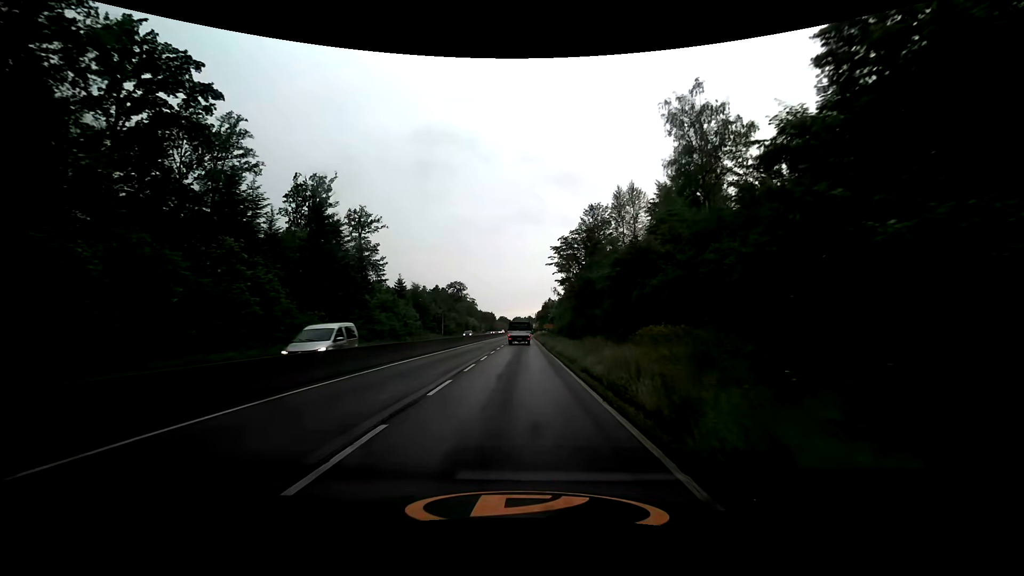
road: trunk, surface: asphalt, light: Day
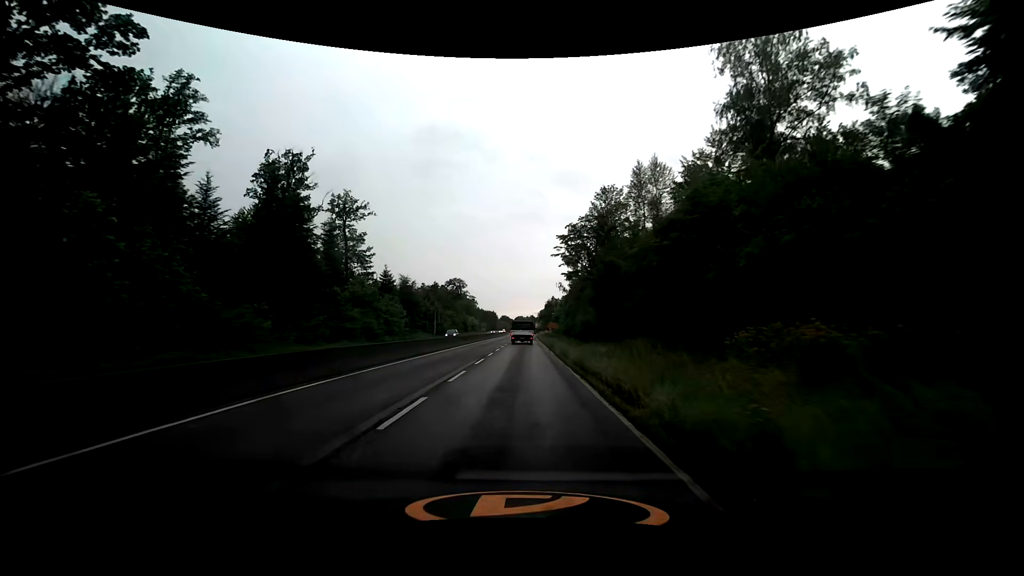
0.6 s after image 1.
(-0.1, +9.7) m; 0°
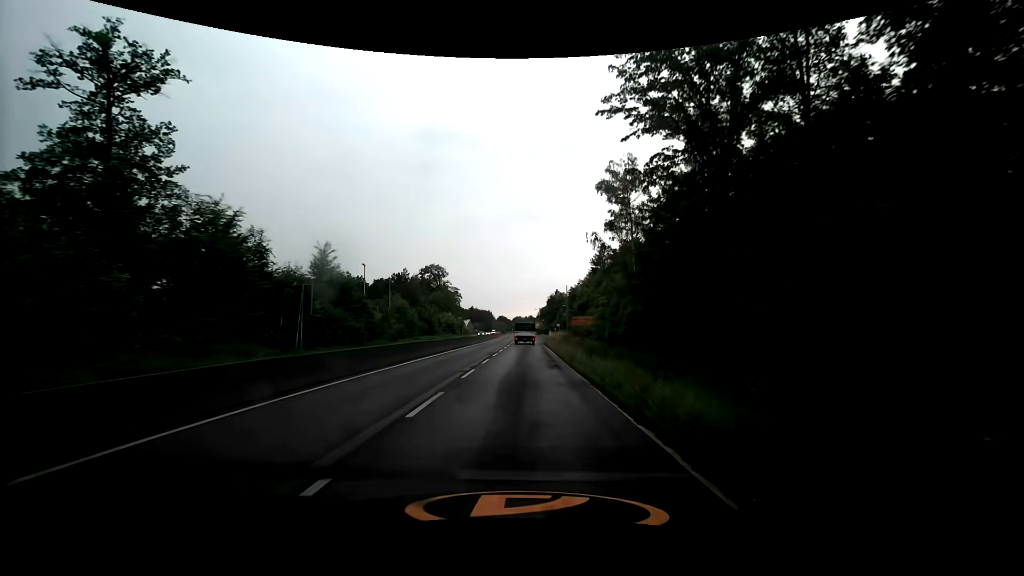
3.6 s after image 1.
(0.0, +48.4) m; 0°
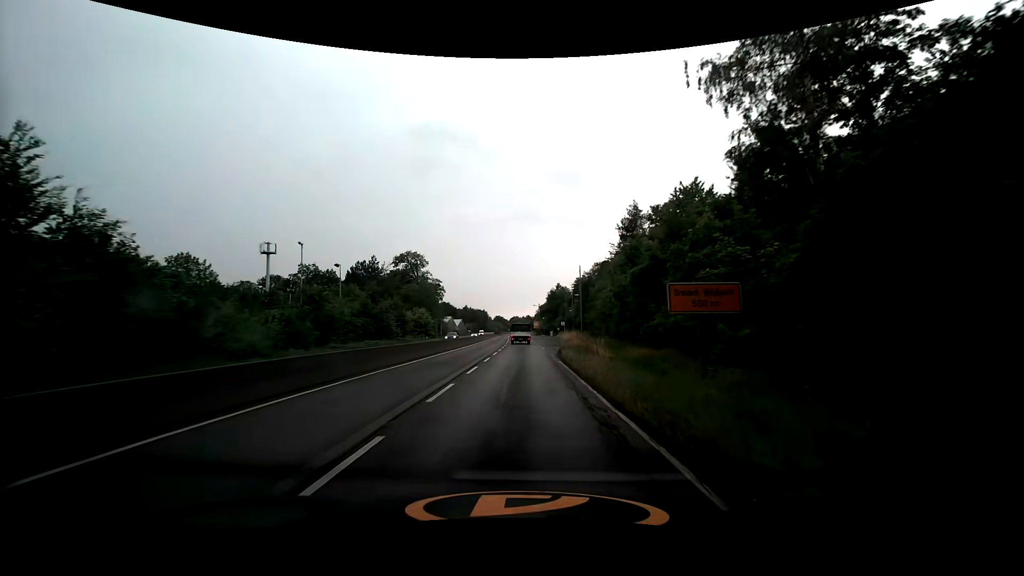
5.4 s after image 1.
(+0.1, +29.1) m; 0°
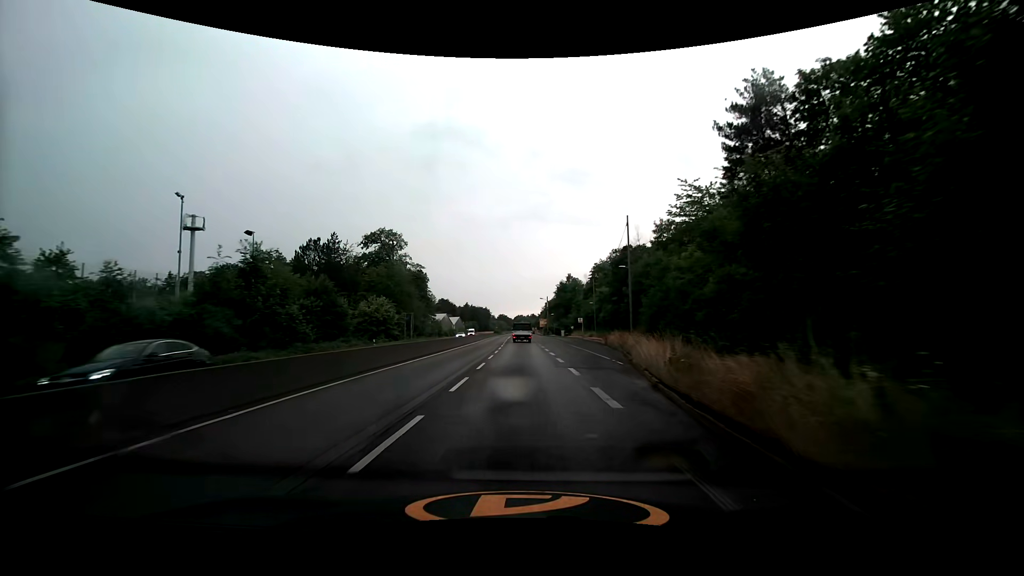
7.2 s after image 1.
(-0.1, +29.4) m; 0°
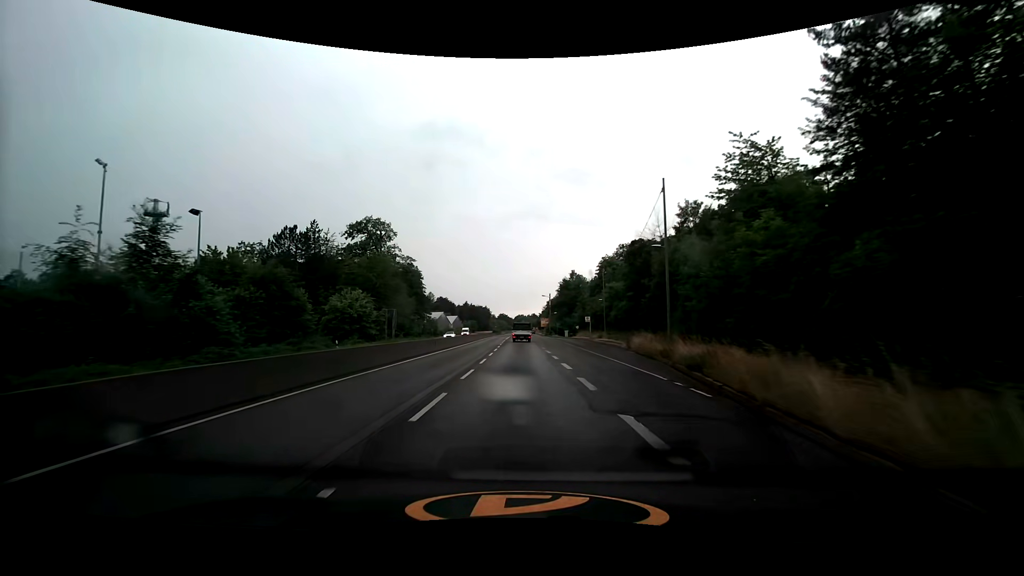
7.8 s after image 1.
(0.0, +9.9) m; 0°
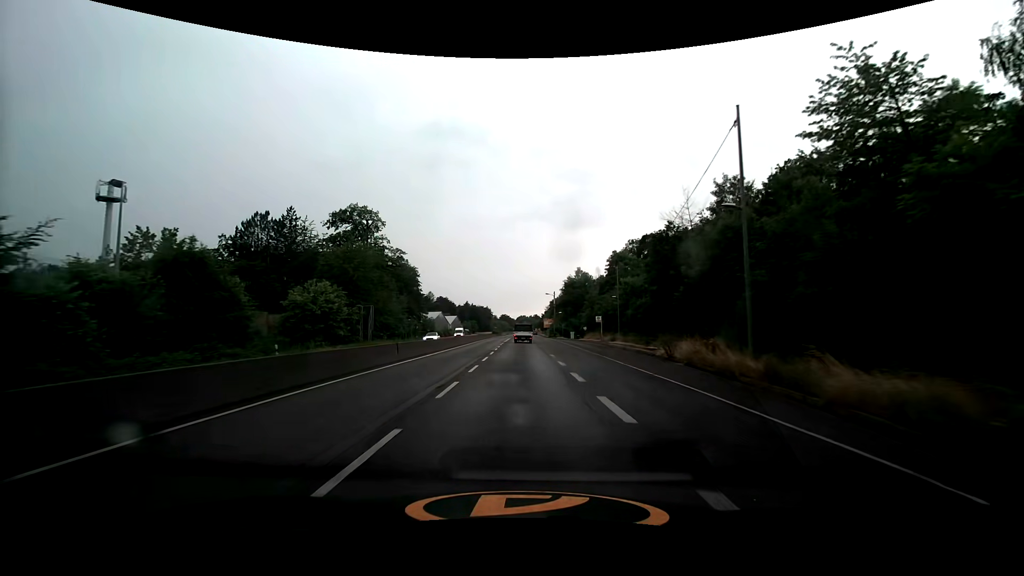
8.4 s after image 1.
(0.0, +9.9) m; 0°
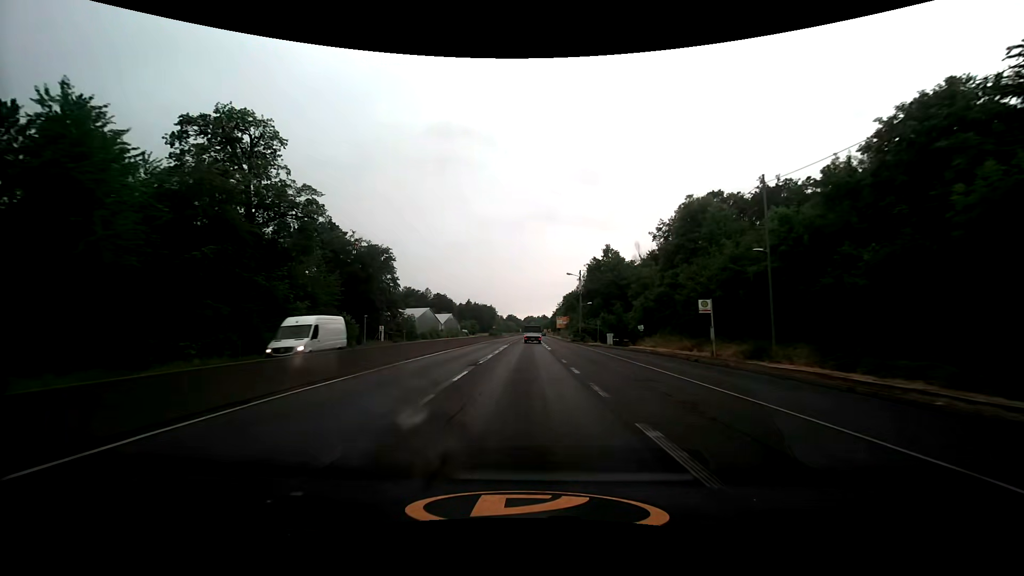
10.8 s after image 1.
(-0.4, +39.6) m; -1°
(0, +10) (0, +20) (0, +30) (0, +40) (0, +50) (0, +60) (0, +70) (0, +80) (0, +90) (+1, +100) m
